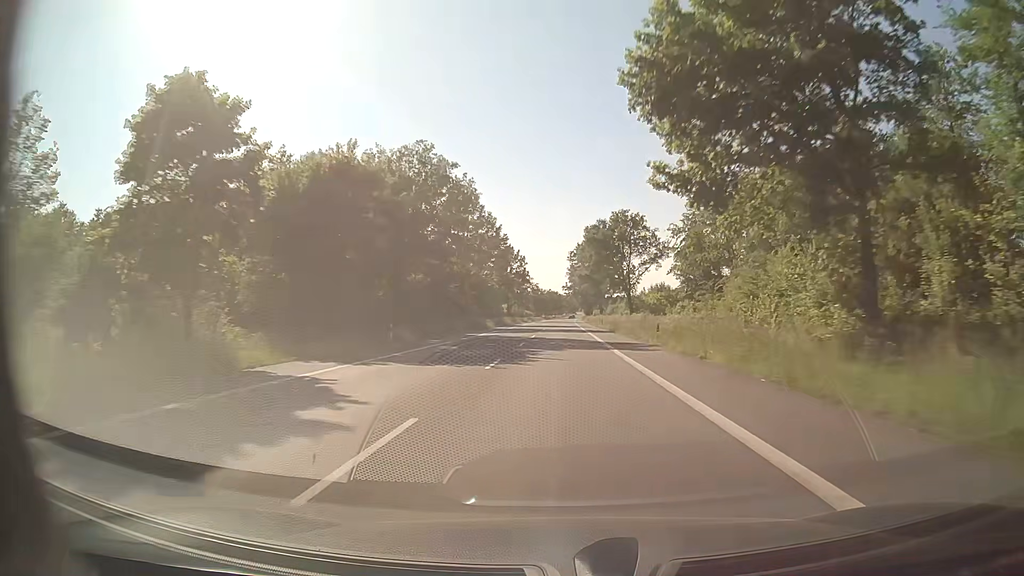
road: secondary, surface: asphalt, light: Day
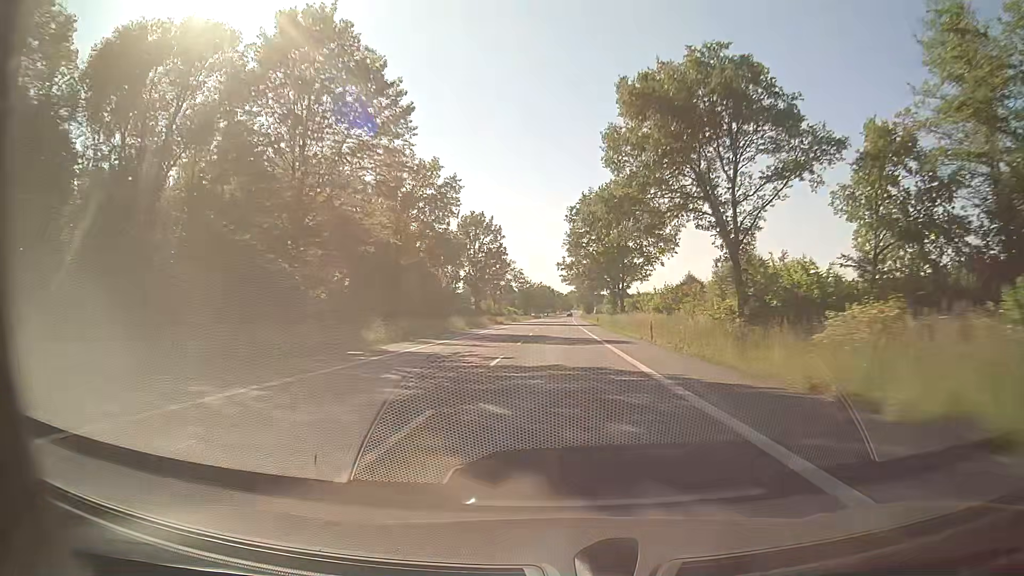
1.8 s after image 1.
(0.0, +48.5) m; 0°
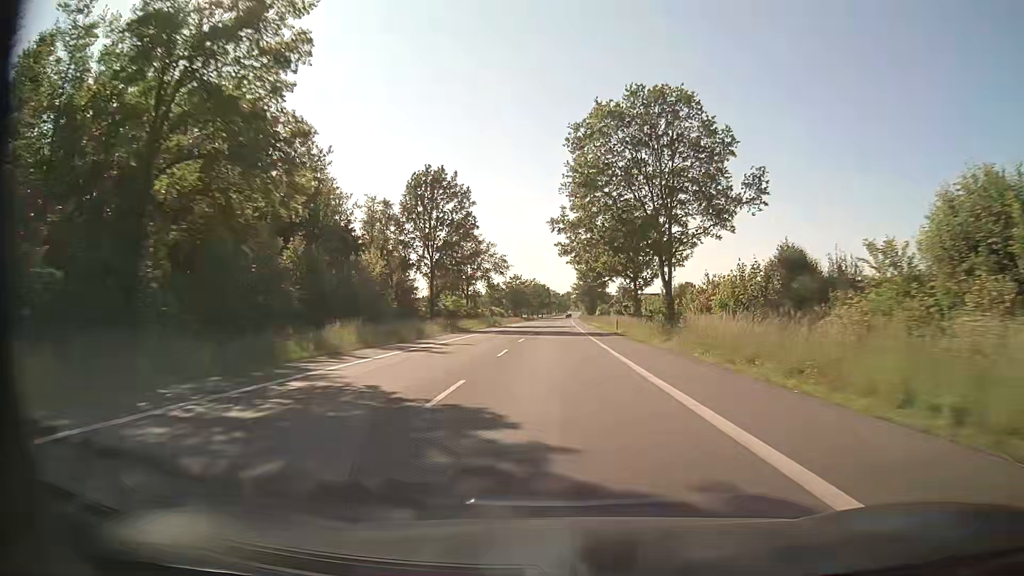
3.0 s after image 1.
(+0.2, +32.3) m; 0°
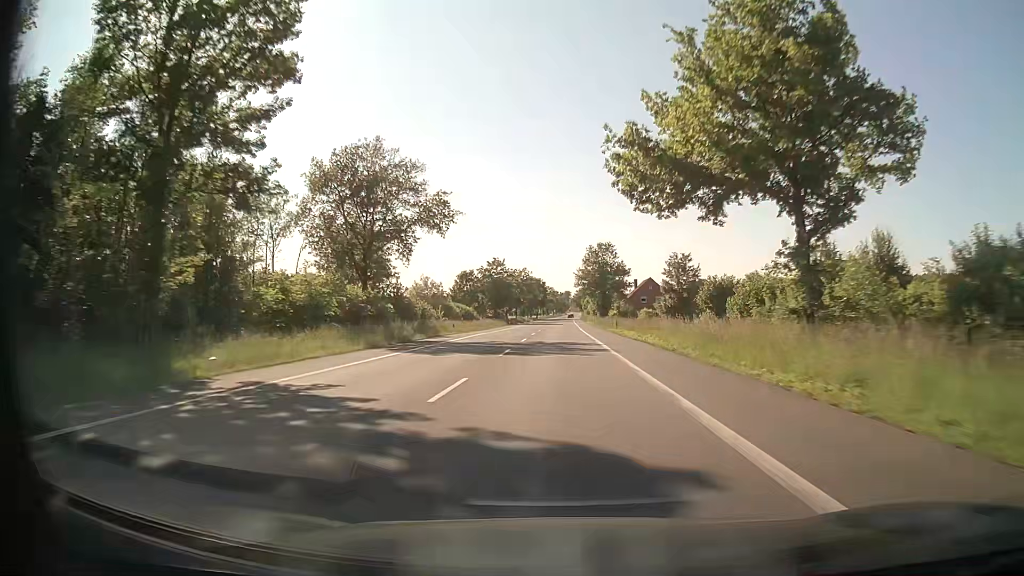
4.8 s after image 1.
(+0.1, +48.4) m; 0°
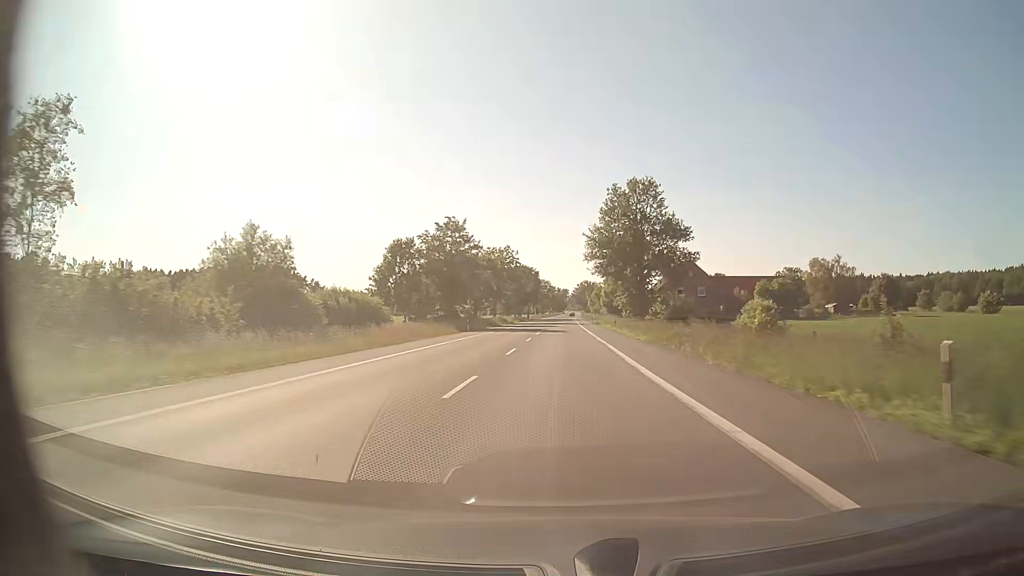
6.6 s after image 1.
(+0.1, +48.4) m; 0°
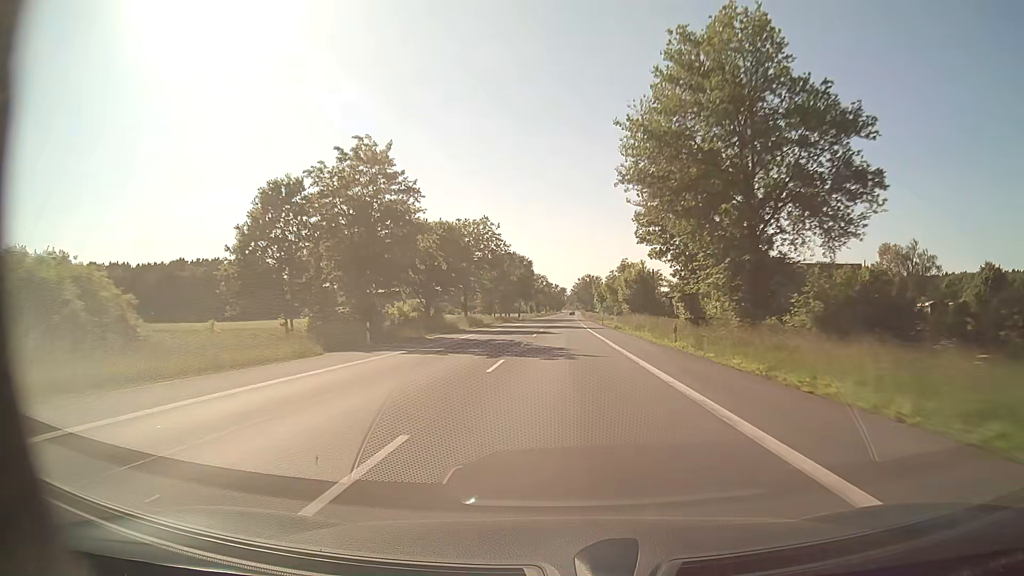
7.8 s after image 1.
(+0.1, +32.3) m; 0°
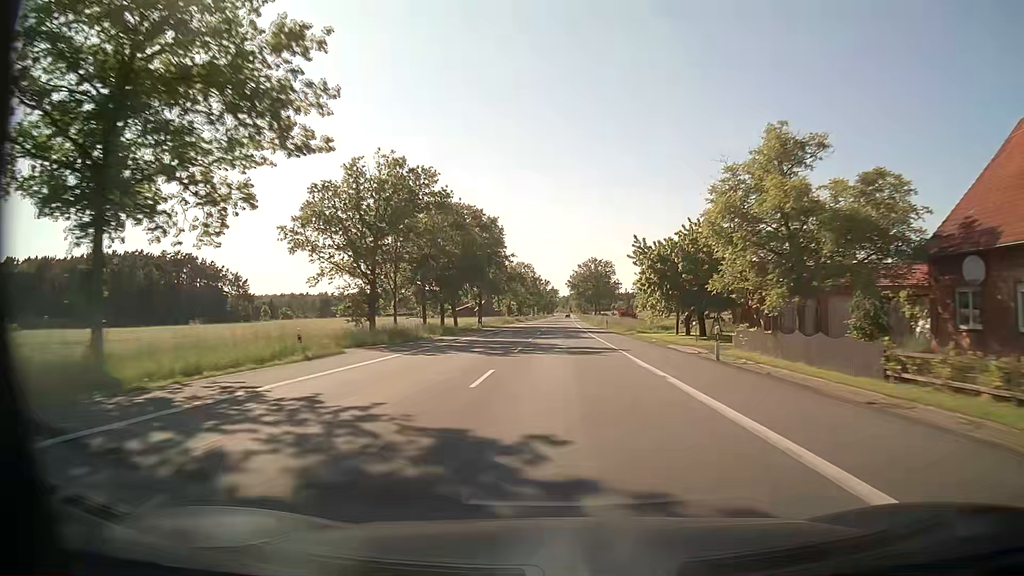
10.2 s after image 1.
(+0.4, +64.5) m; +1°
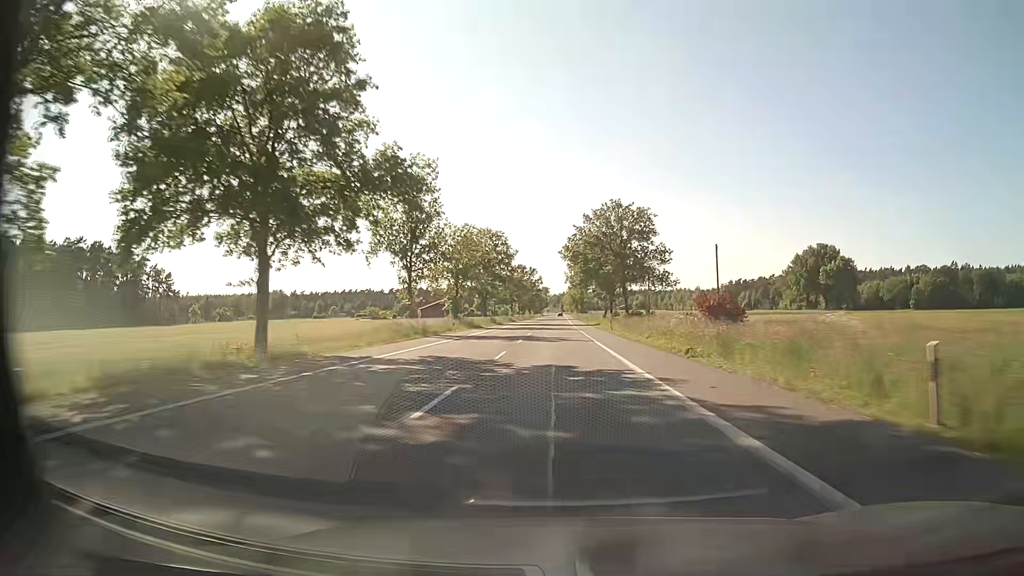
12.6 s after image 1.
(+0.5, +64.5) m; +1°
(0, +10) (0, +20) (0, +30) (0, +40) (0, +50) (0, +60) (0, +70) (0, +80) (0, +90) (0, +100) m
